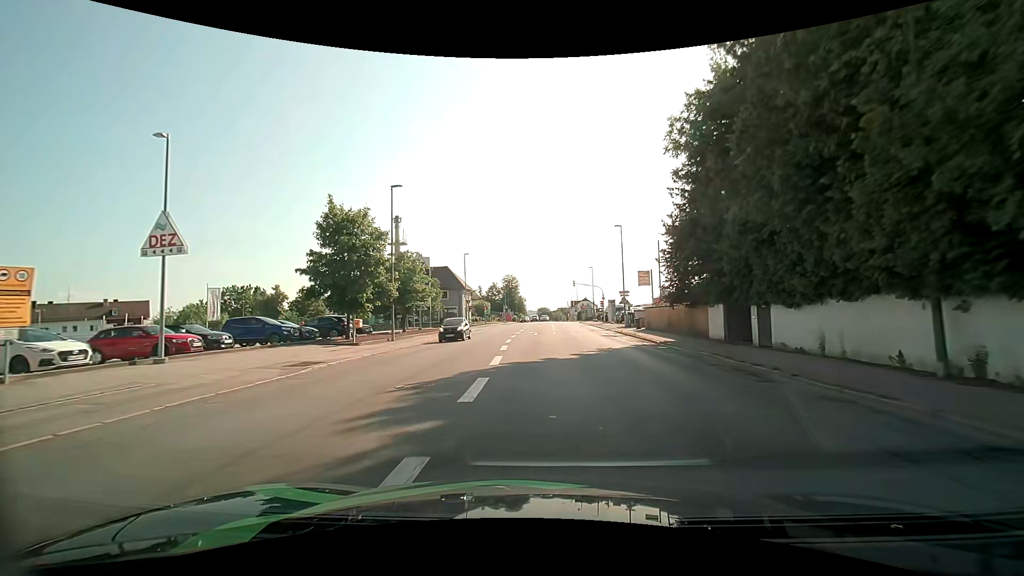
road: tertiary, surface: asphalt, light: Day
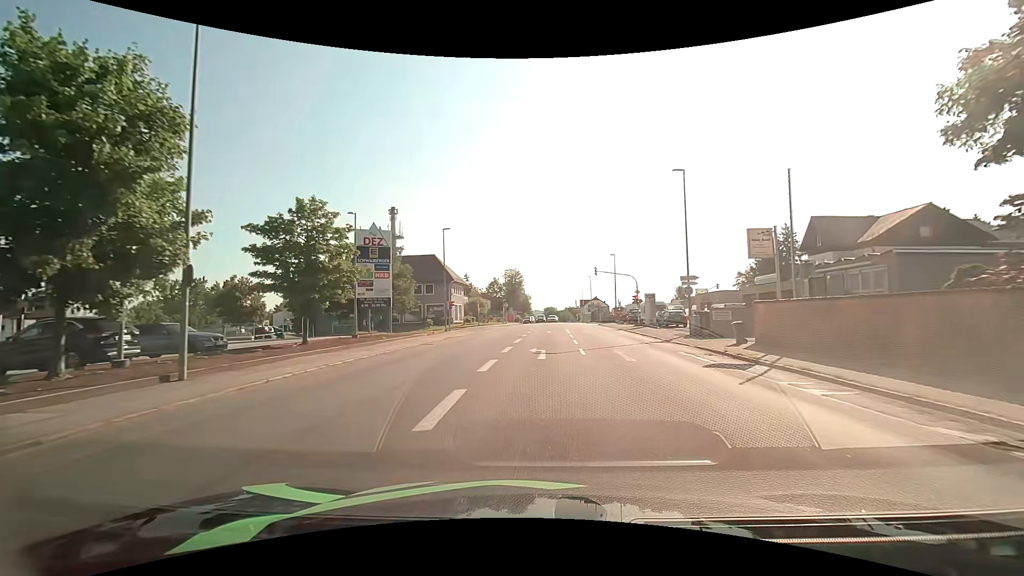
(-0.1, +19.7) m; -1°
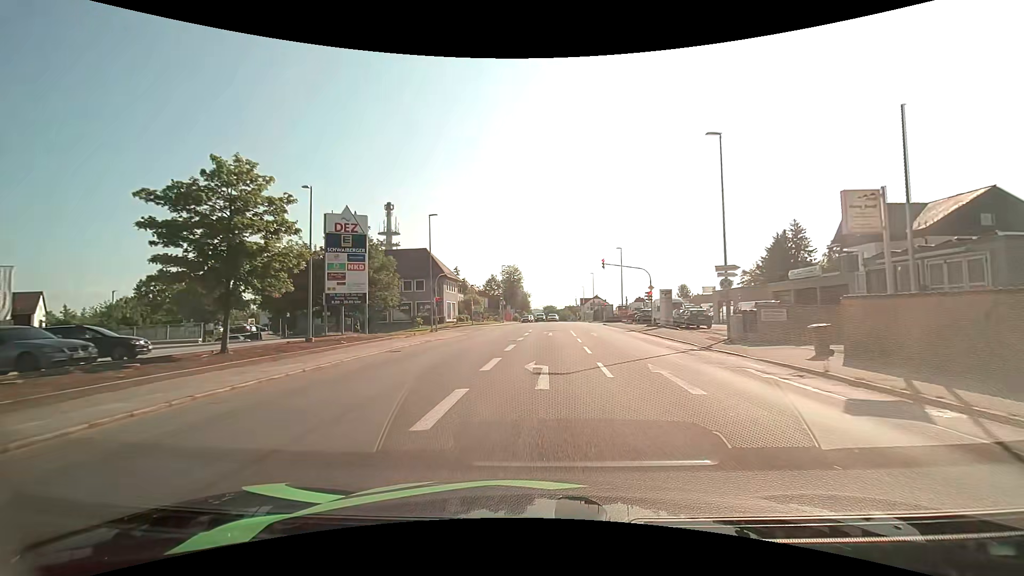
(0.0, +6.2) m; 0°
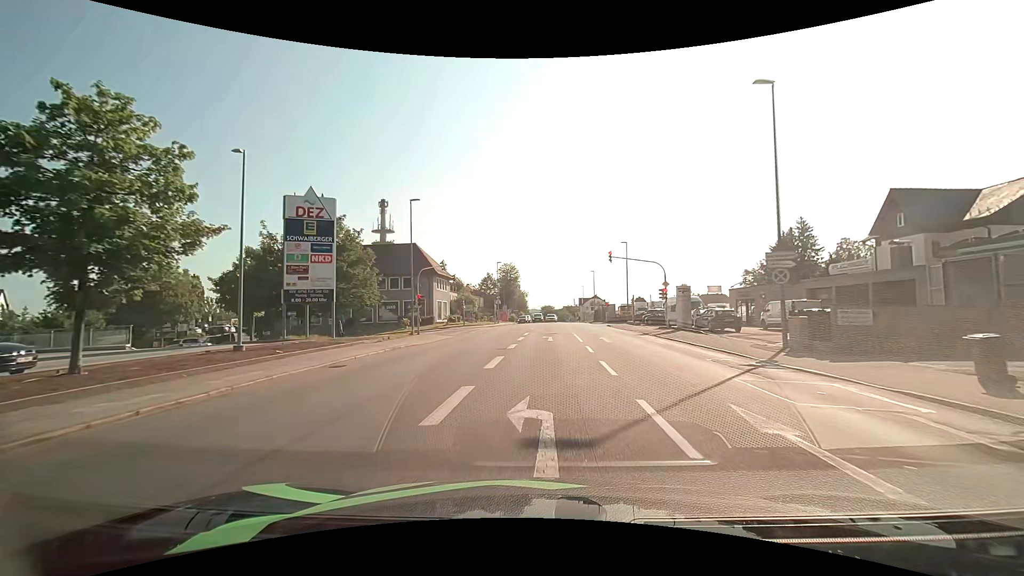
(0.0, +5.7) m; 0°
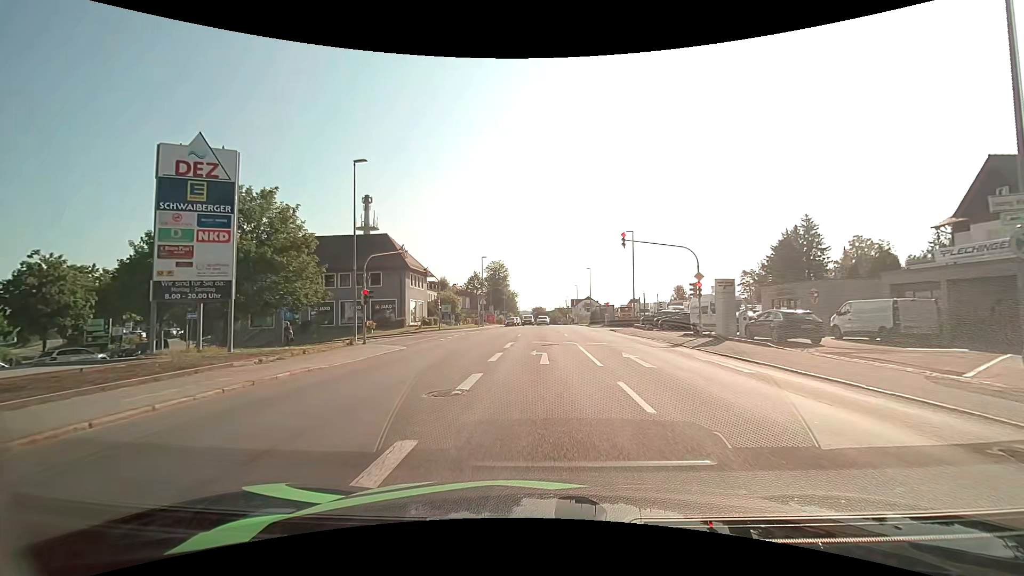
(+0.1, +9.7) m; +1°
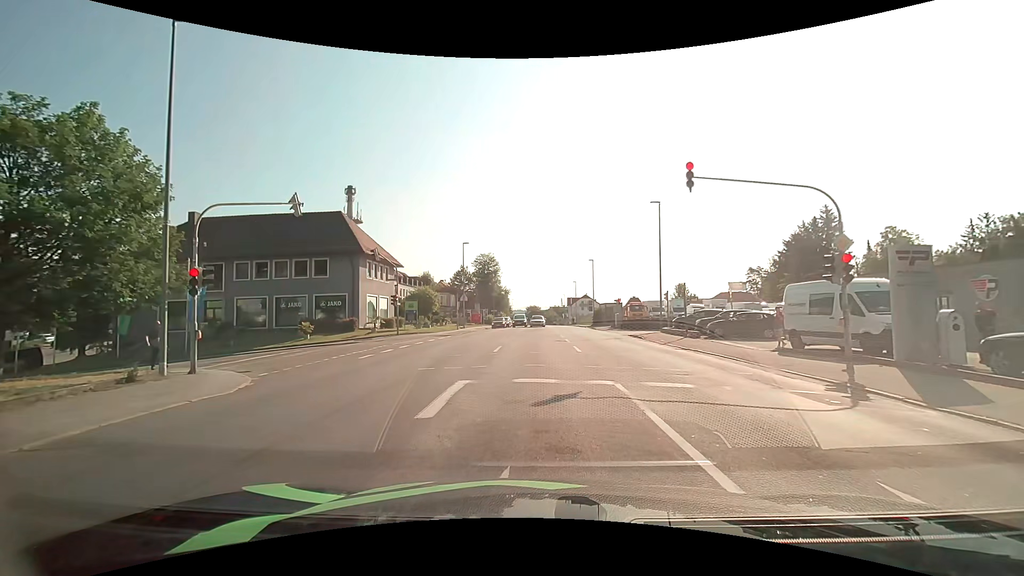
(+0.1, +13.3) m; +1°
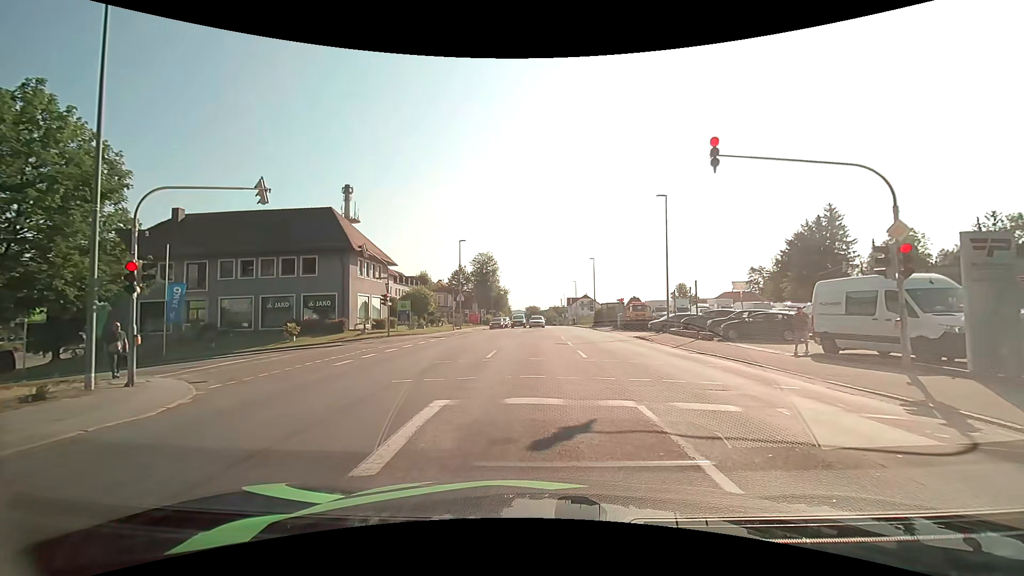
(0.0, +2.2) m; 0°
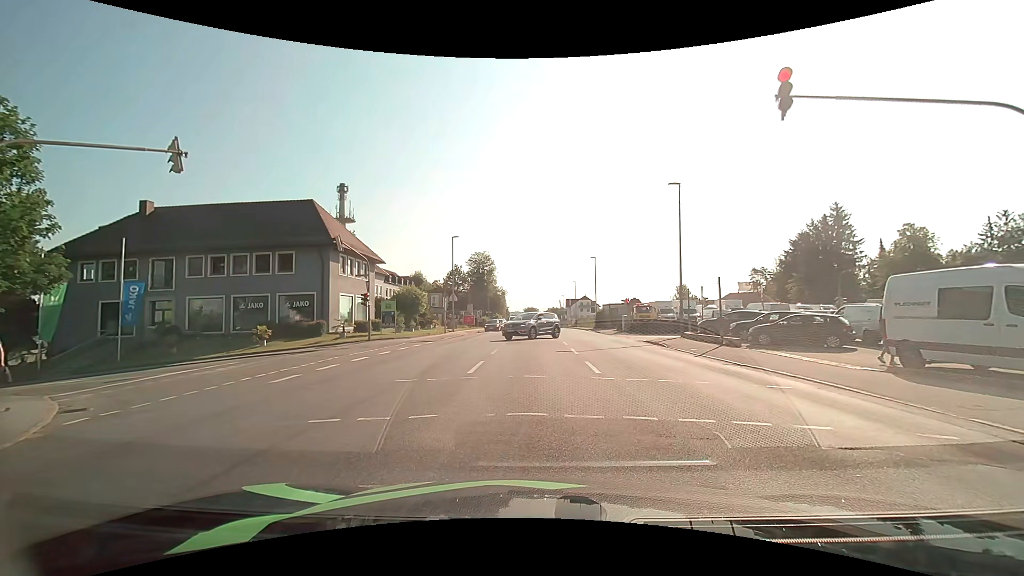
(0.0, +3.6) m; -1°
